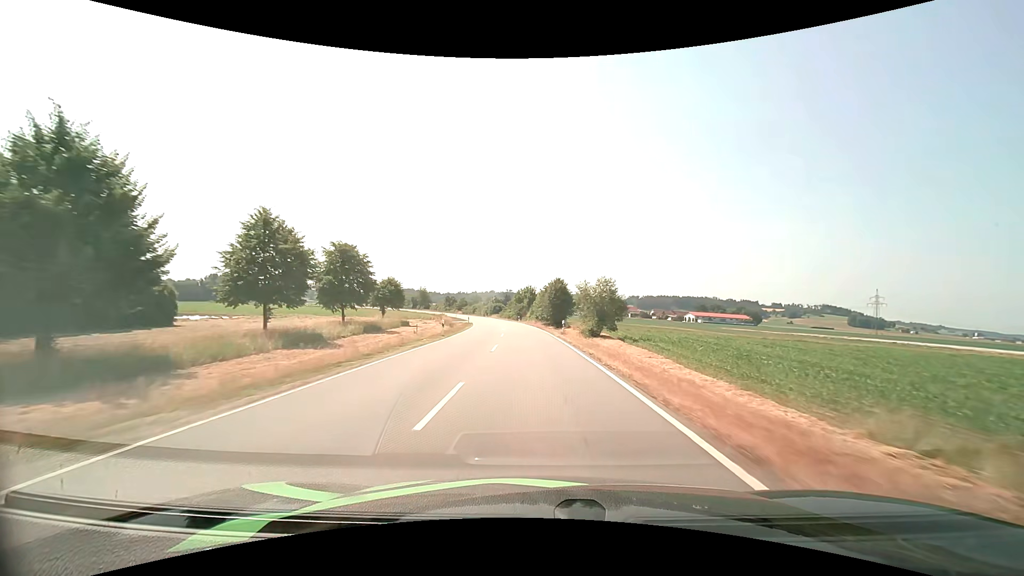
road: tertiary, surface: asphalt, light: Day
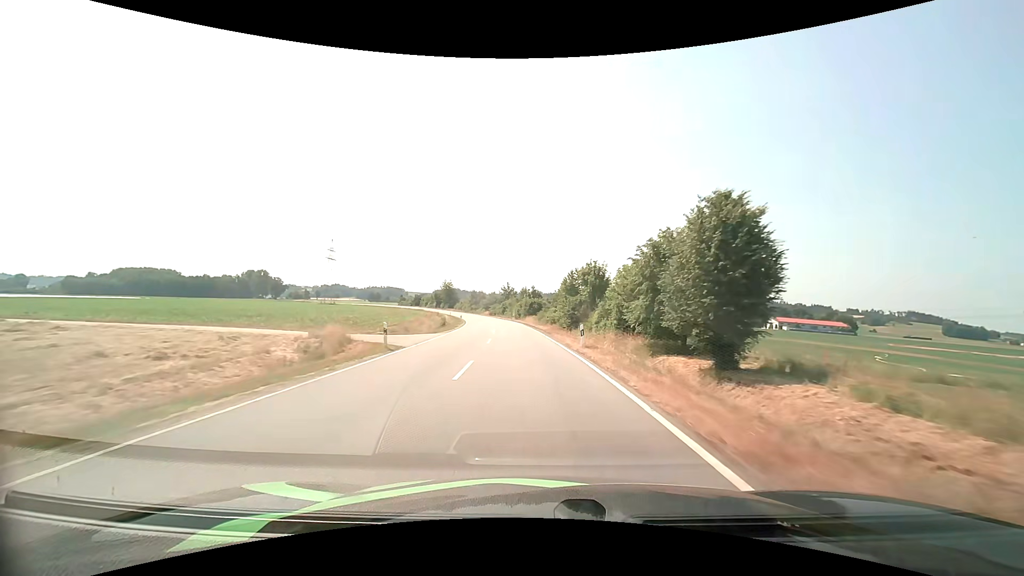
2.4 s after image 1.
(-2.6, +56.8) m; -6°
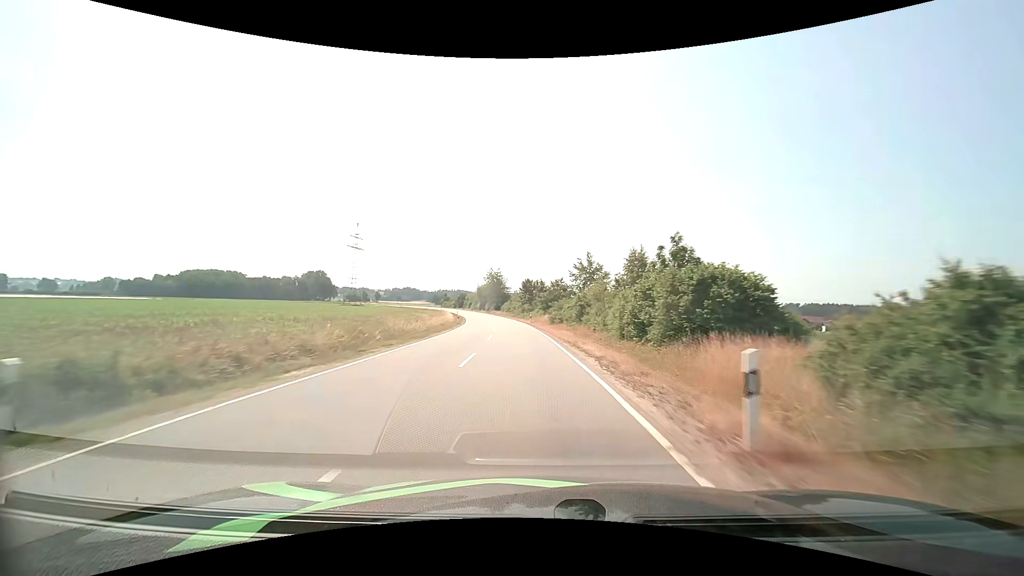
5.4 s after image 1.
(-4.8, +70.9) m; -8°
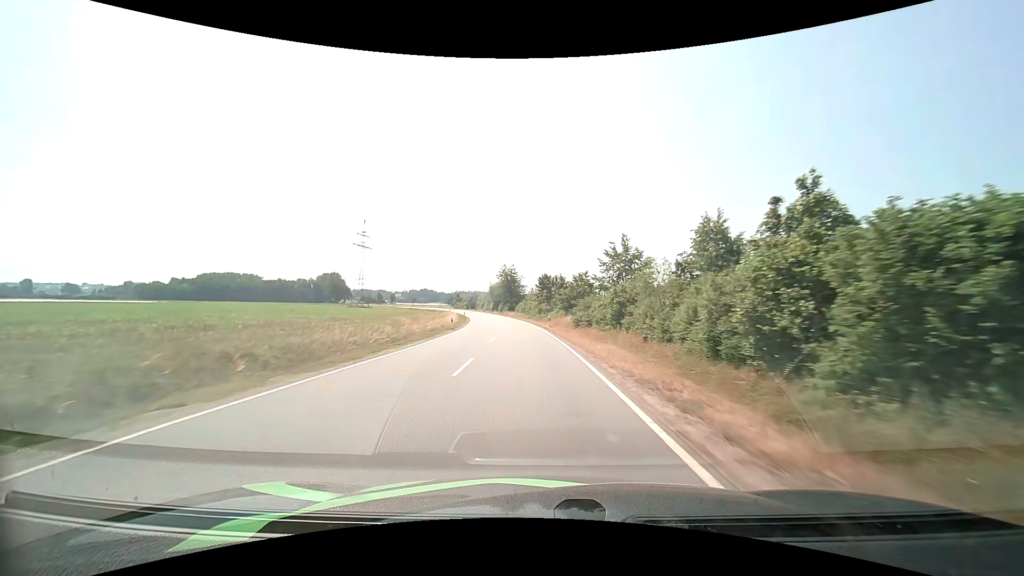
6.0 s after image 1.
(-0.2, +14.1) m; -2°
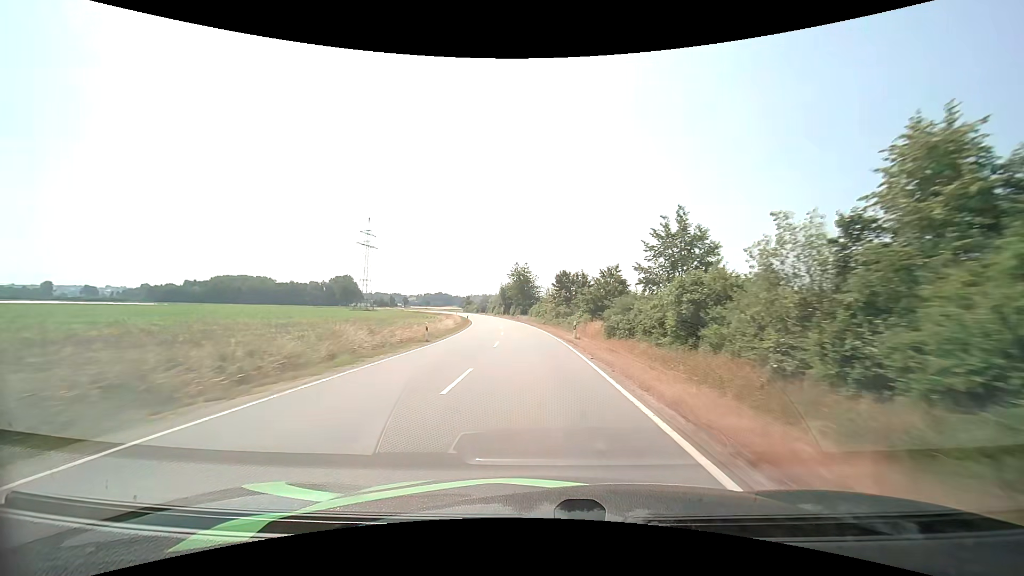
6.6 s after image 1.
(-0.3, +14.1) m; -2°
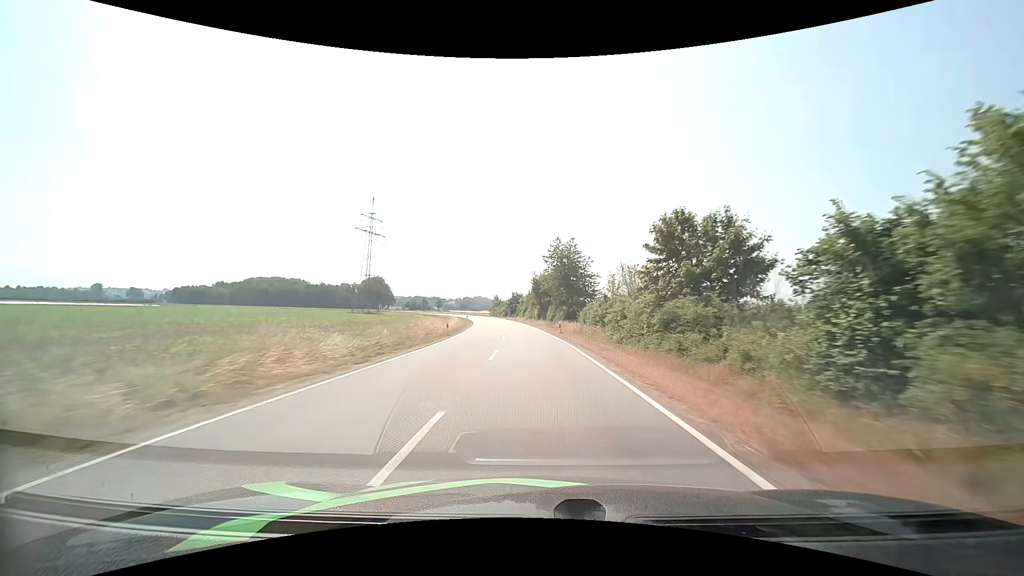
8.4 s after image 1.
(-1.6, +42.6) m; -5°
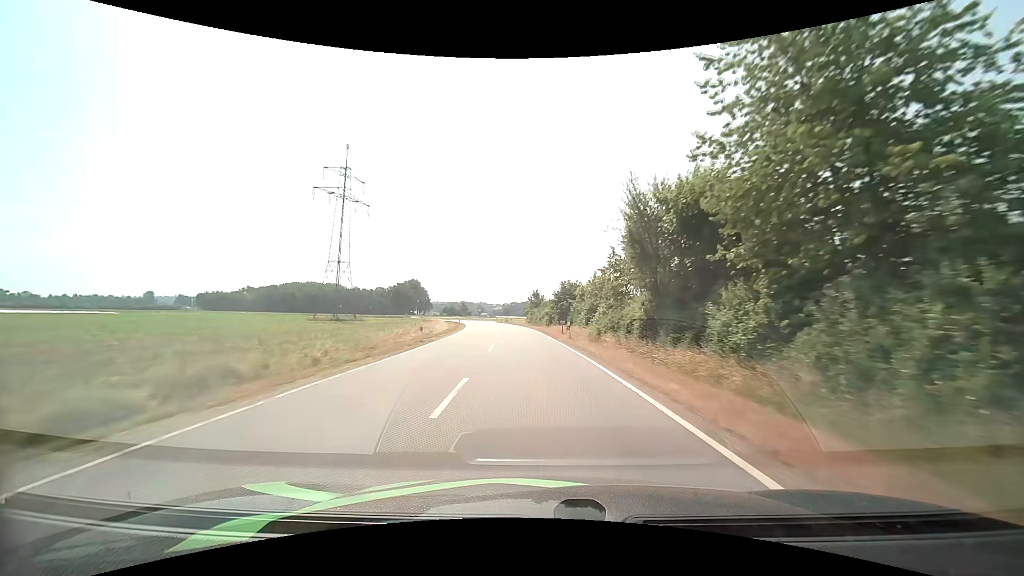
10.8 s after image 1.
(-2.8, +57.4) m; -6°
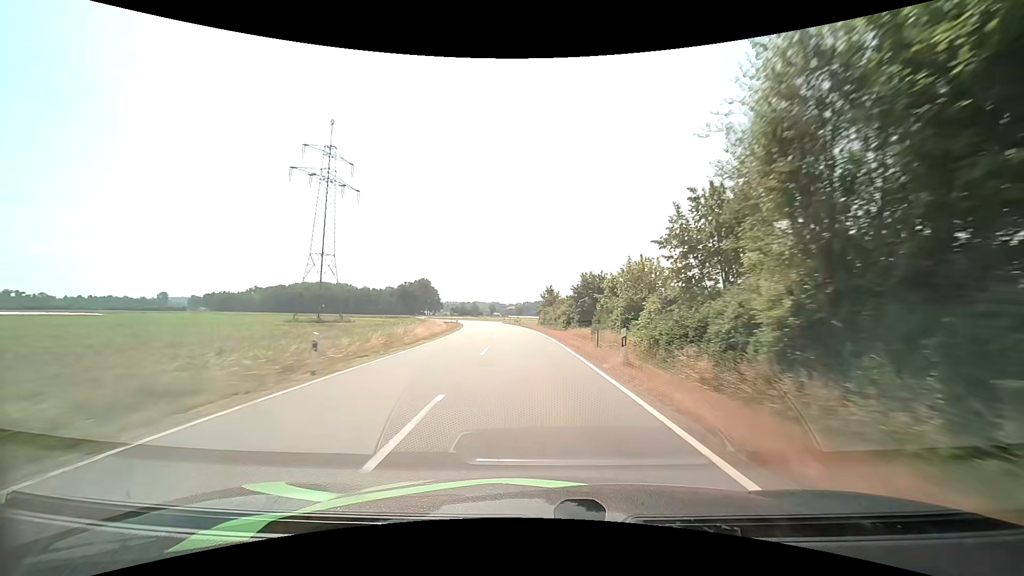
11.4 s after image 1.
(-0.2, +14.2) m; -1°
(0, +10) (0, +20) (-1, +30) (-2, +40) (-3, +50) (-4, +60) (-5, +70) (-7, +80) (-9, +89) (-11, +99) m
